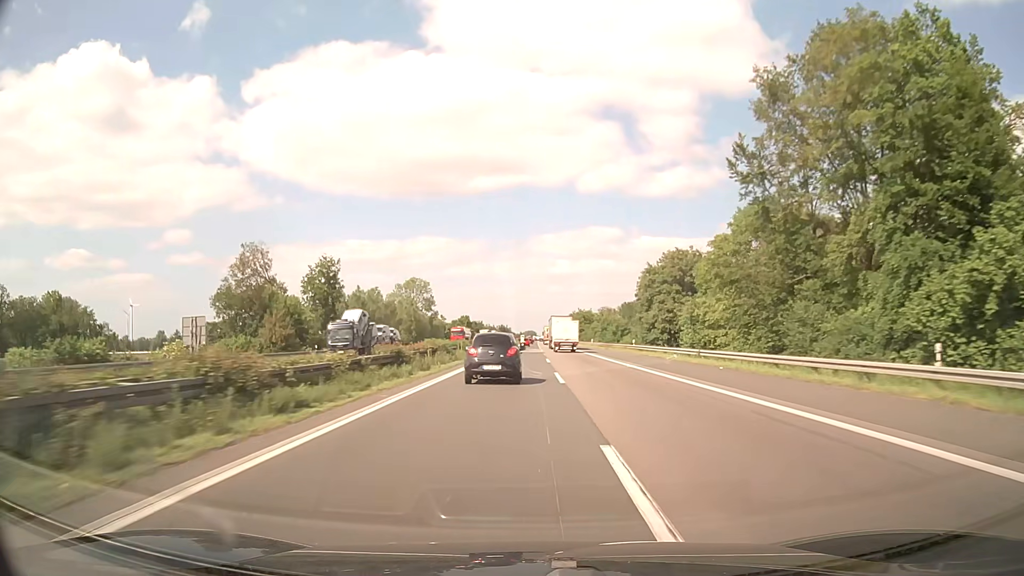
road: motorway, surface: asphalt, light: Day
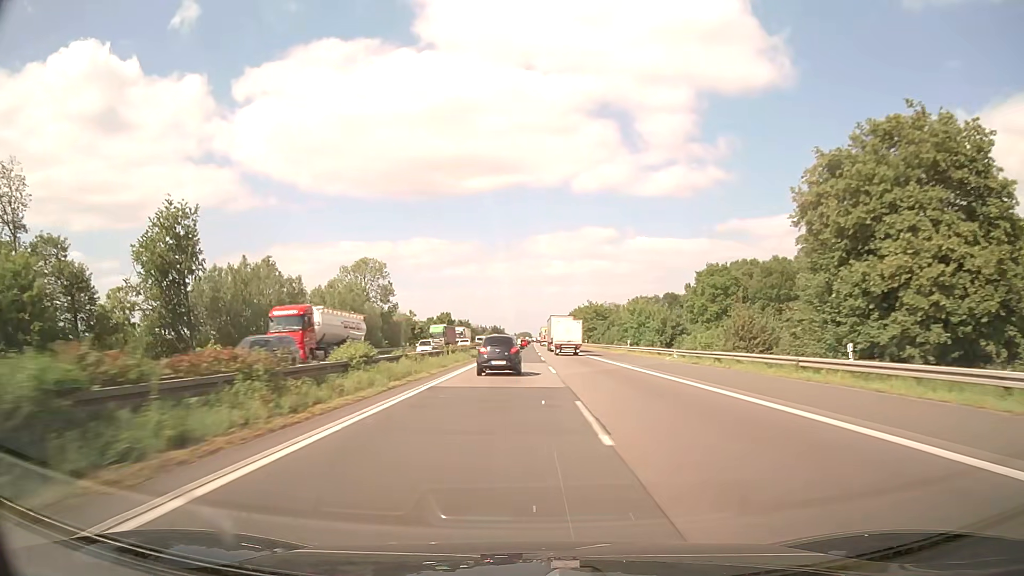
(+0.3, +47.3) m; +1°
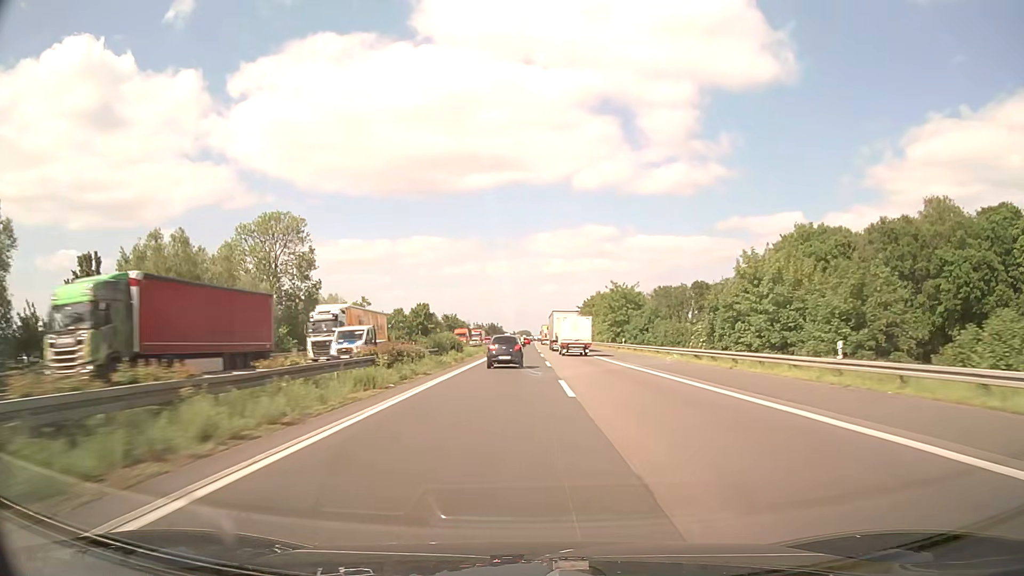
(0.0, +47.5) m; 0°
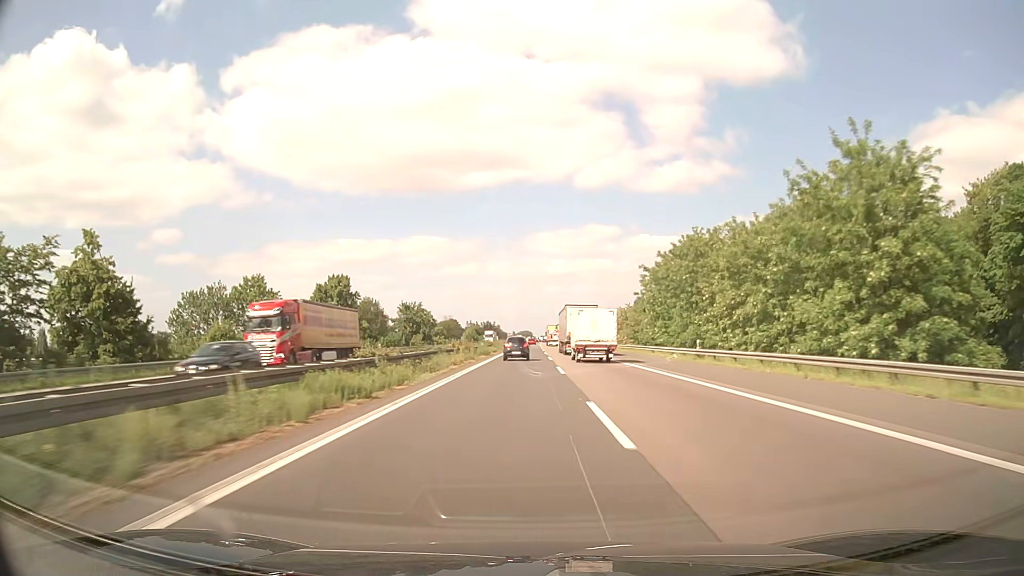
(0.0, +79.5) m; 0°
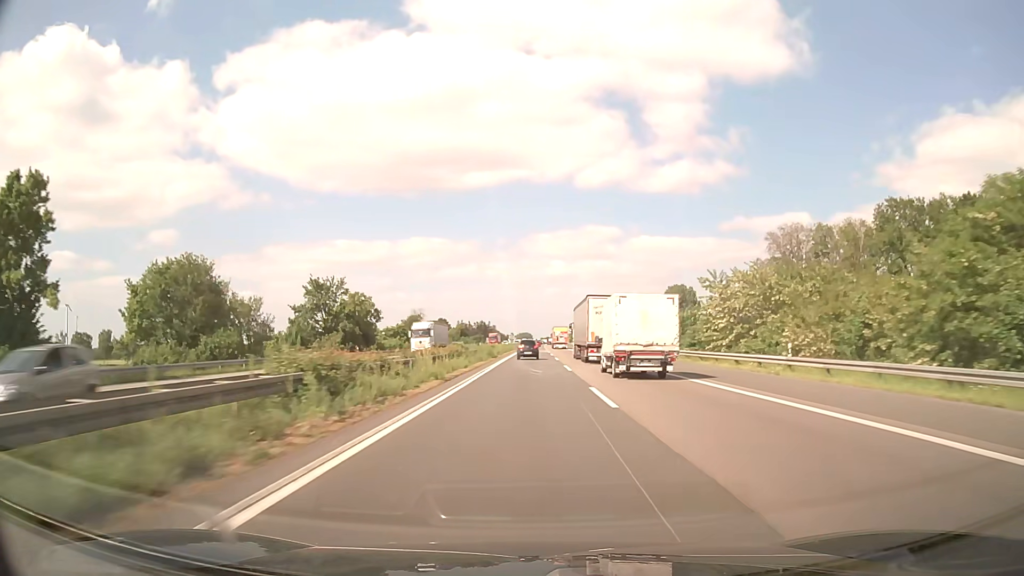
(0.0, +66.9) m; 0°
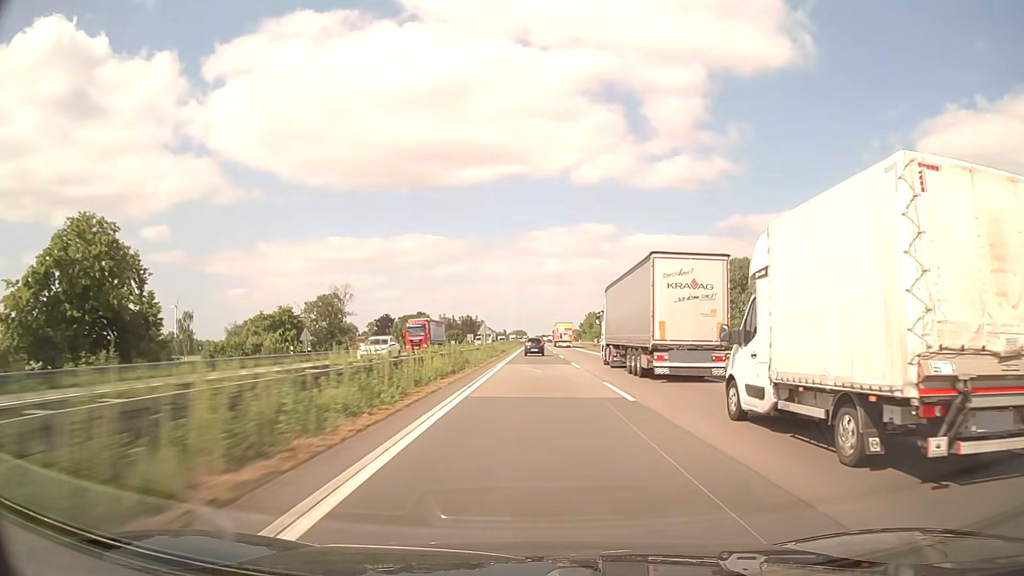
(+0.1, +71.2) m; 0°
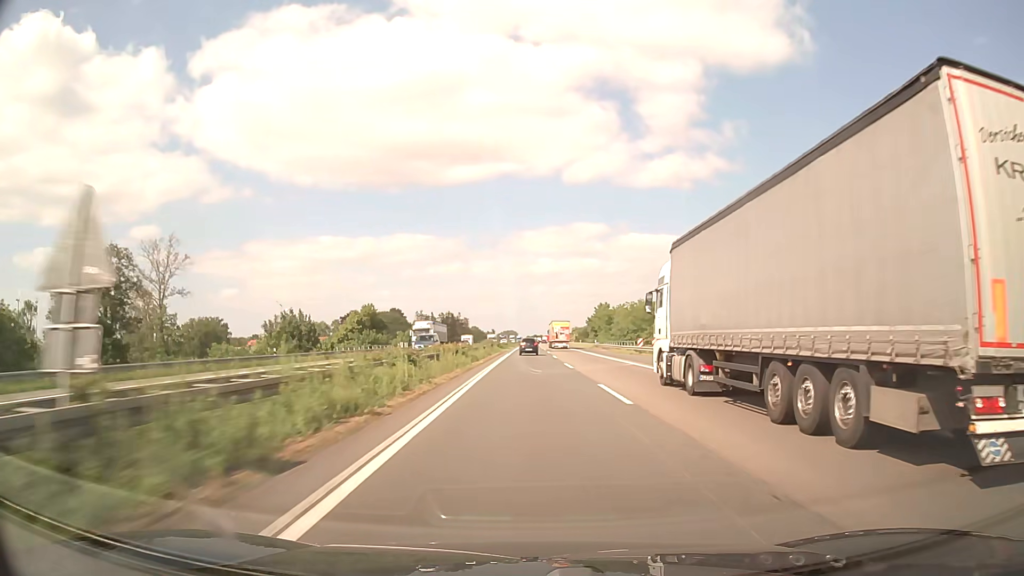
(+0.4, +55.0) m; +1°
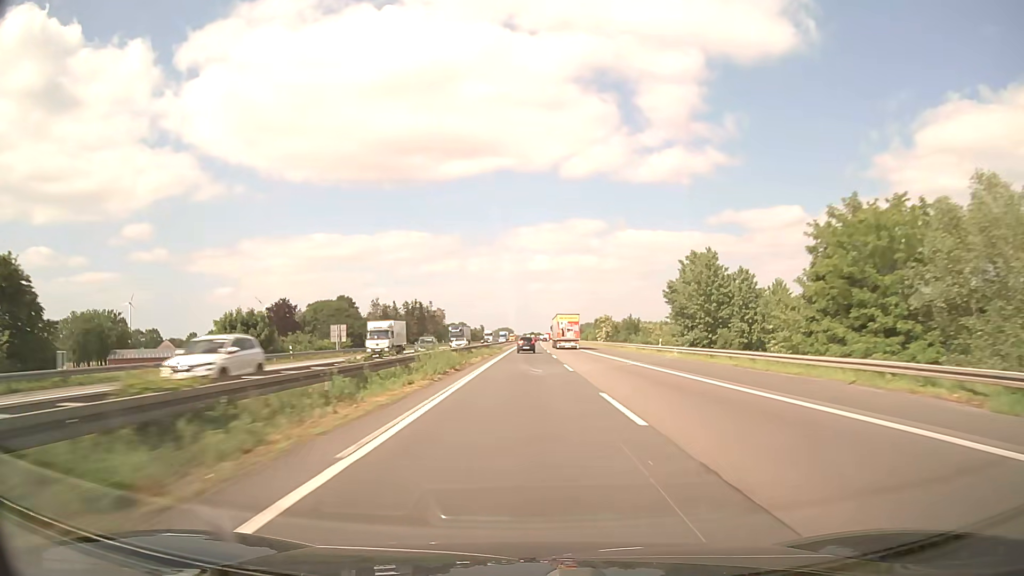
(+0.3, +94.1) m; 0°
(0, +10) (0, +20) (0, +30) (0, +40) (0, +50) (0, +60) (0, +70) (0, +80) (0, +90) (0, +100) m
